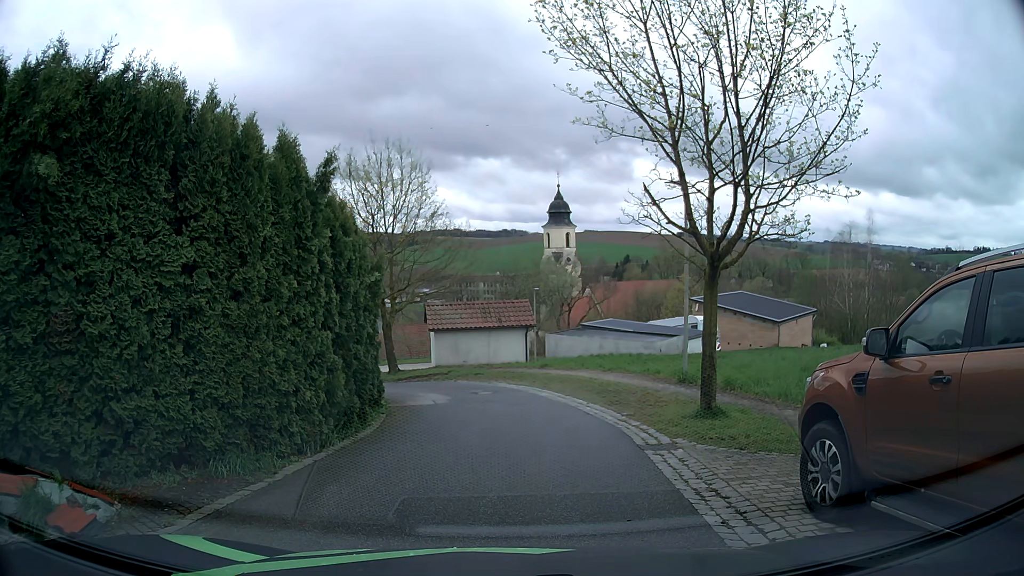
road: residential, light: Day
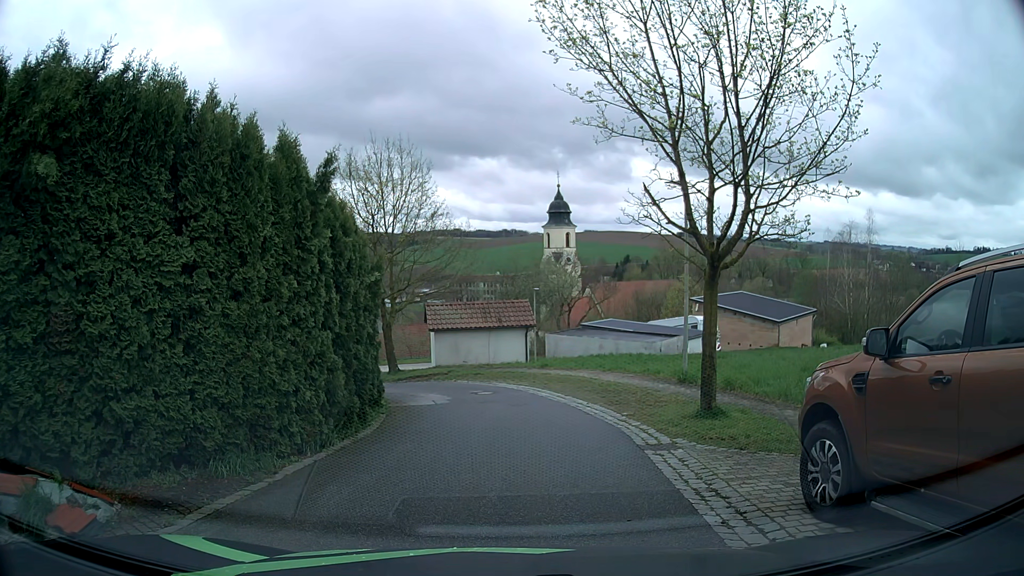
(0.0, 0.0) m; 0°
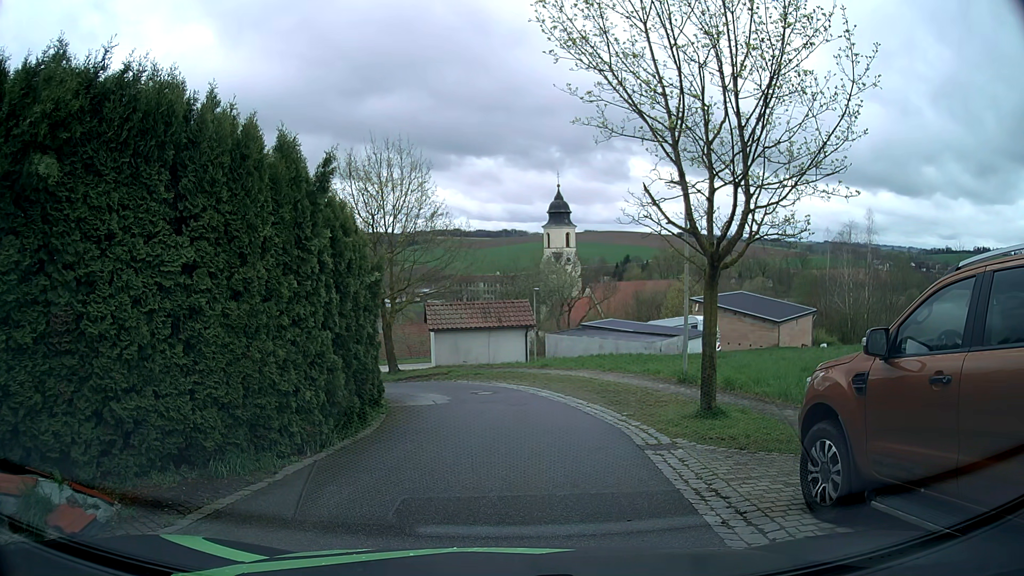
(0.0, 0.0) m; 0°
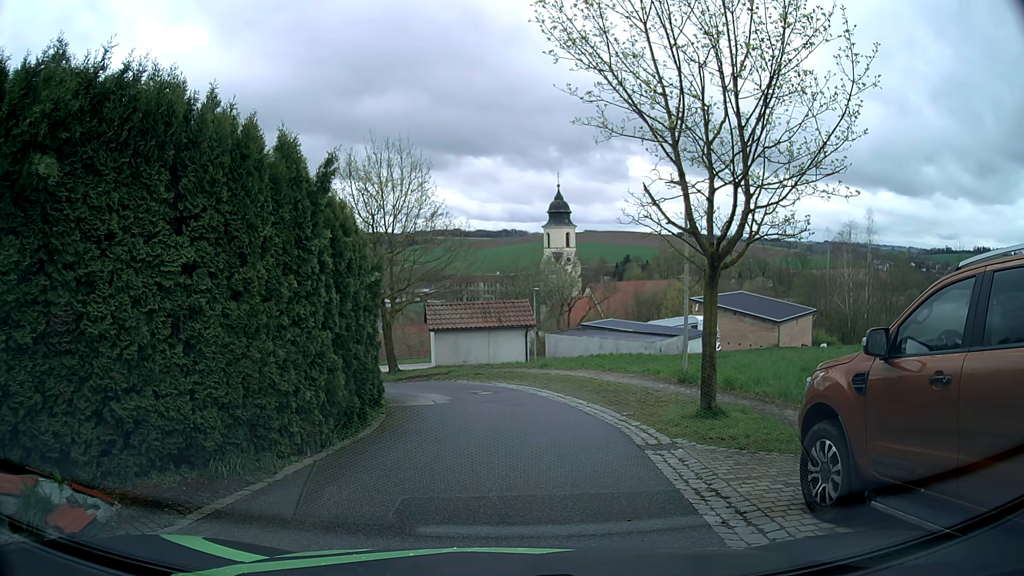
(0.0, 0.0) m; 0°
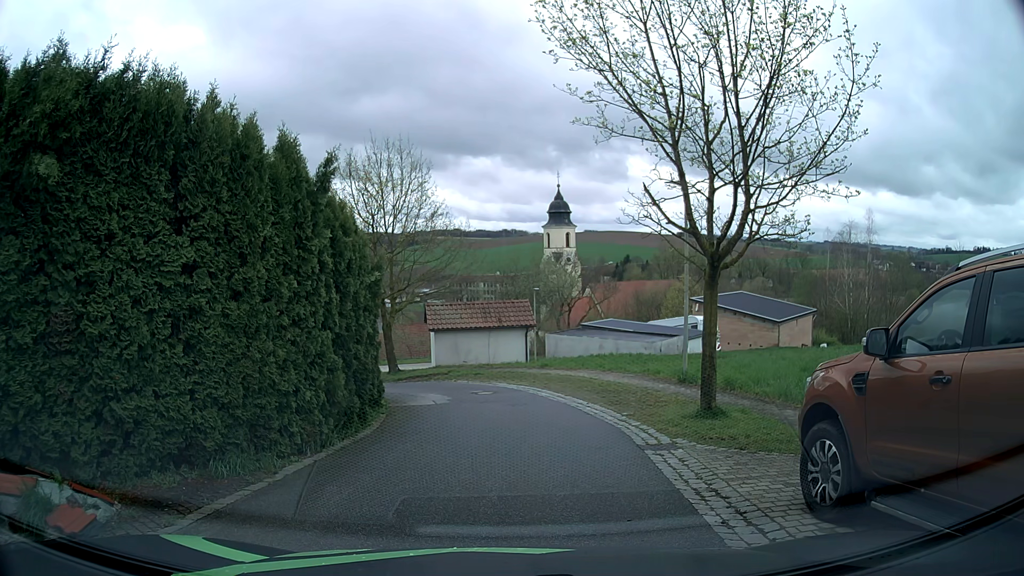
(0.0, 0.0) m; 0°
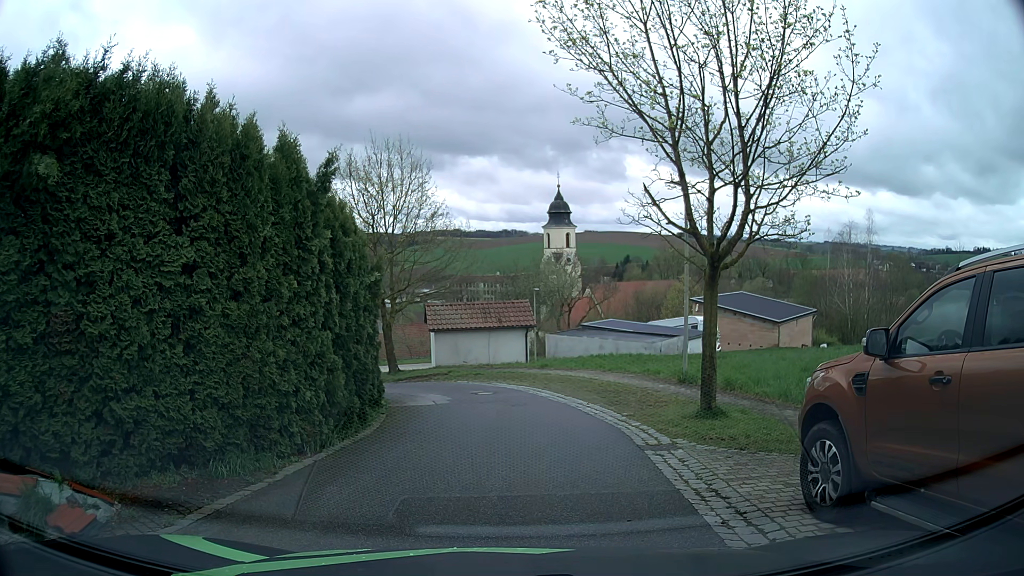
(0.0, 0.0) m; 0°
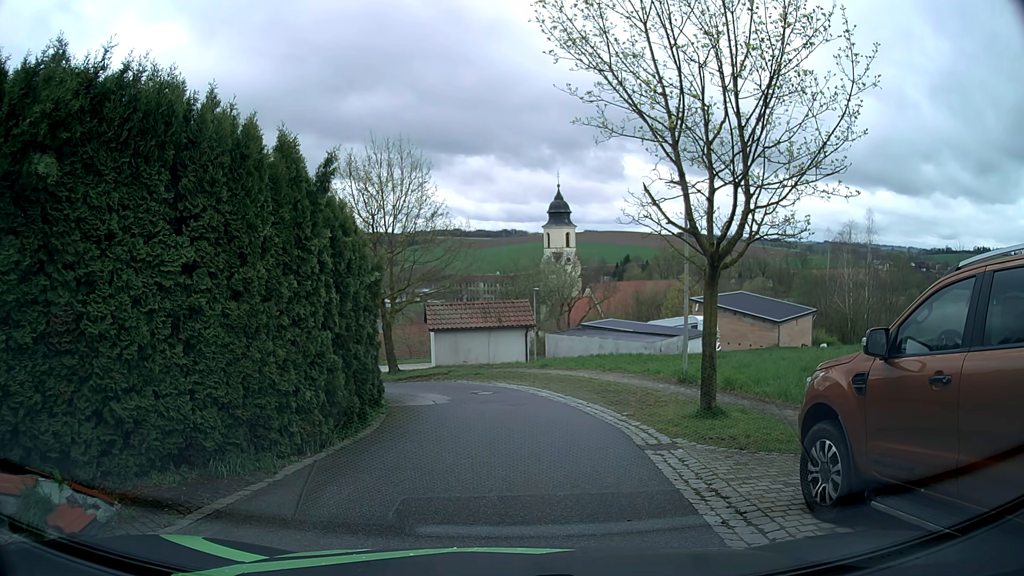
(0.0, 0.0) m; 0°
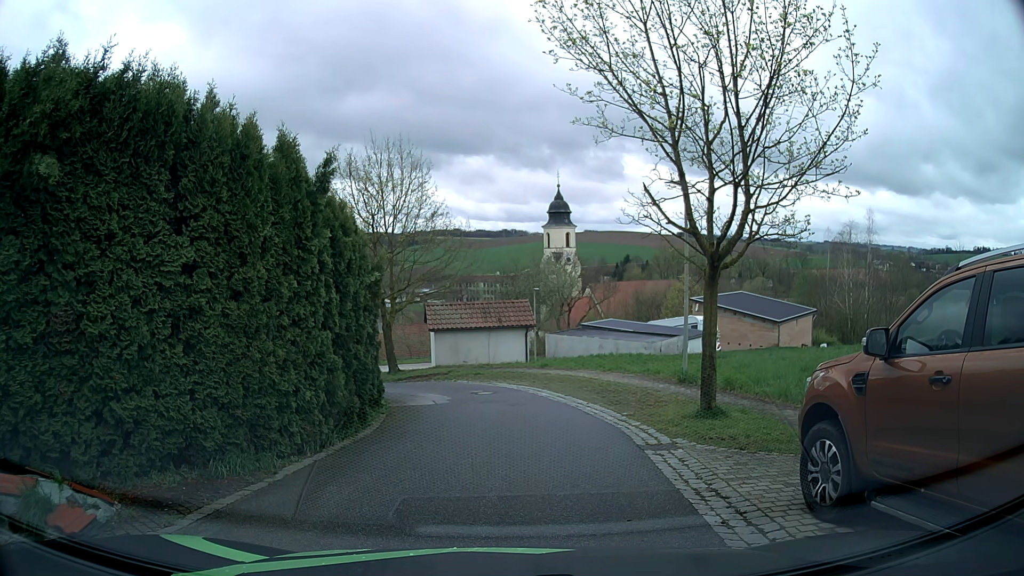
(0.0, 0.0) m; 0°
(+1, +10) (0, +20) (-7, +27) (-17, +26) (-26, +21) (-33, +15) (-41, +8) (-49, +2) (-56, -5) (-64, -12) m
